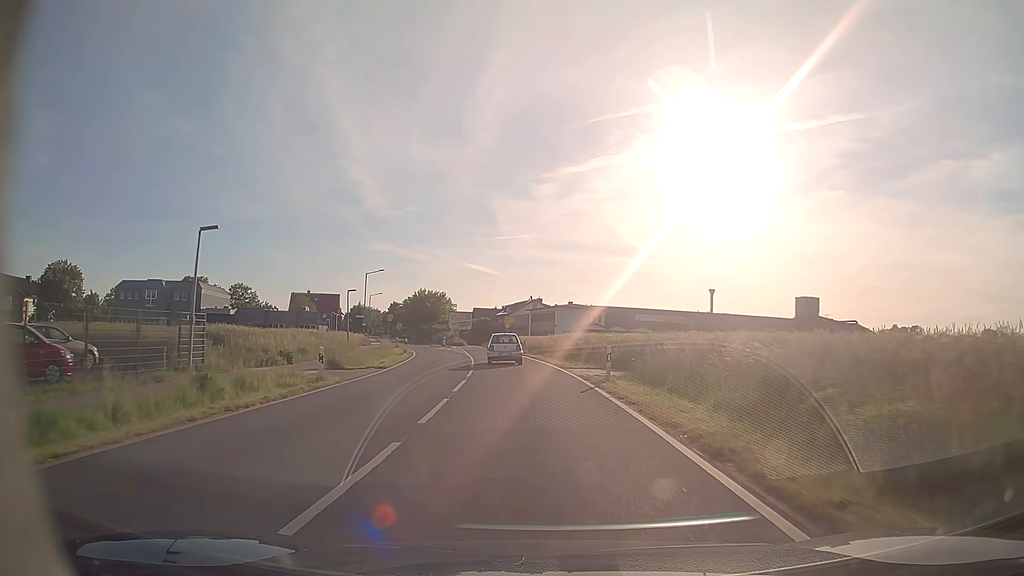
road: secondary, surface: asphalt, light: Day
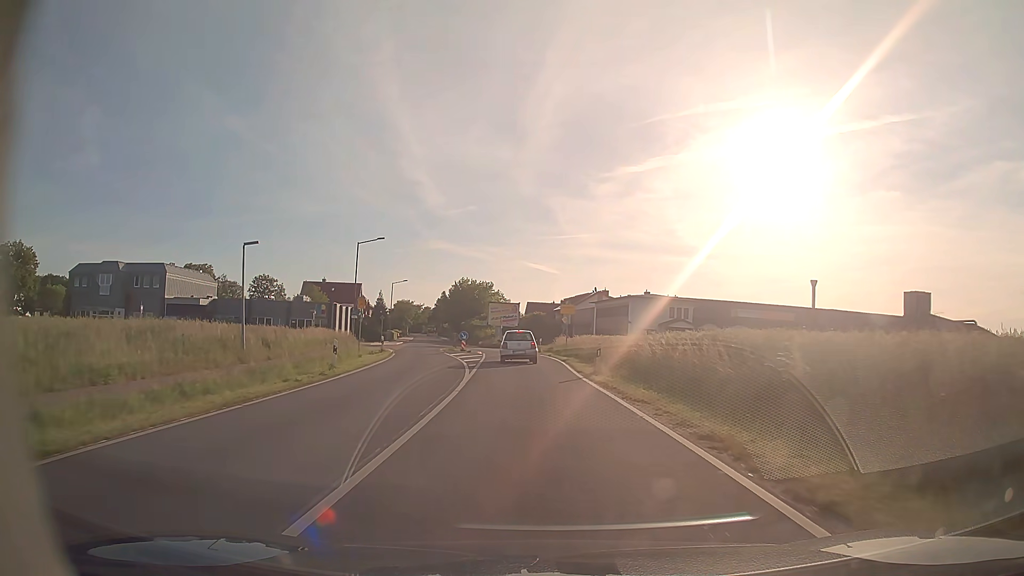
(-1.2, +26.9) m; -5°
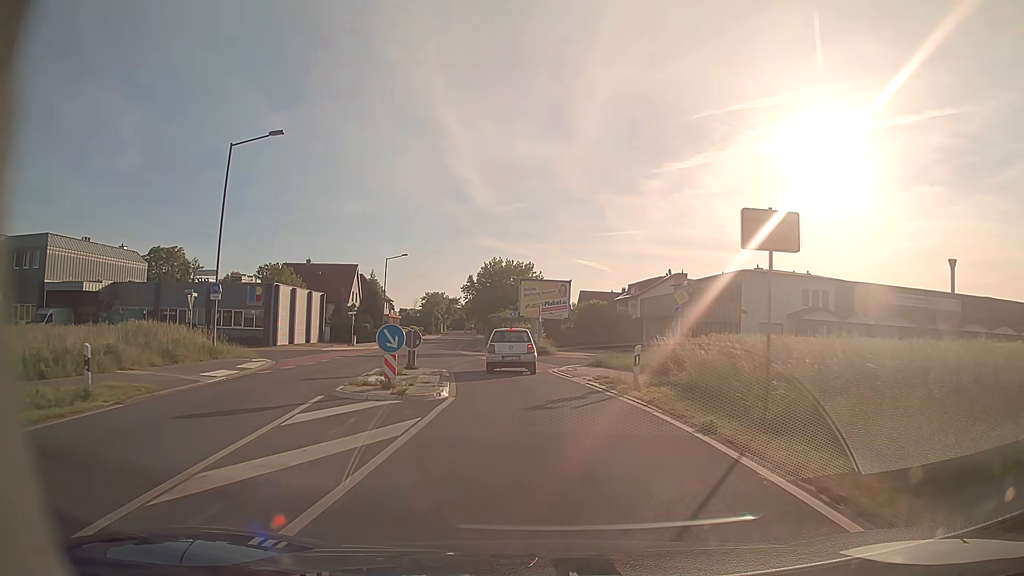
(-1.2, +31.1) m; -4°
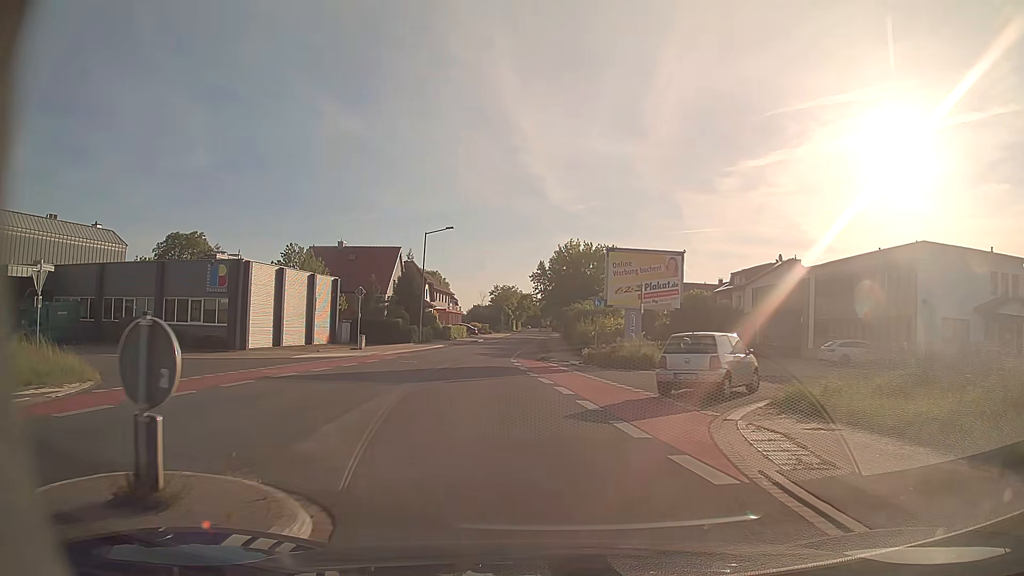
(-0.9, +17.1) m; -7°
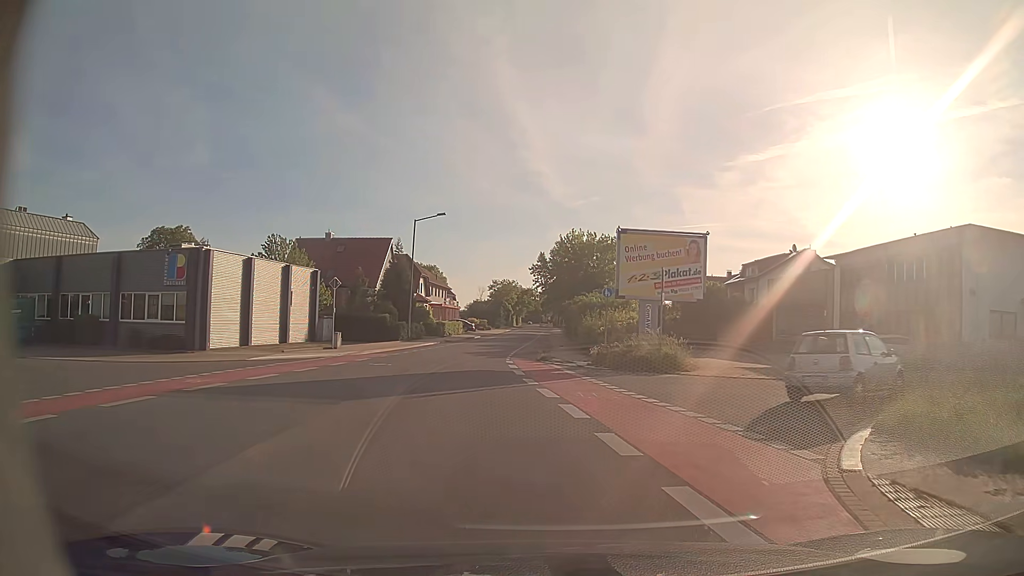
(0.0, +4.6) m; 0°
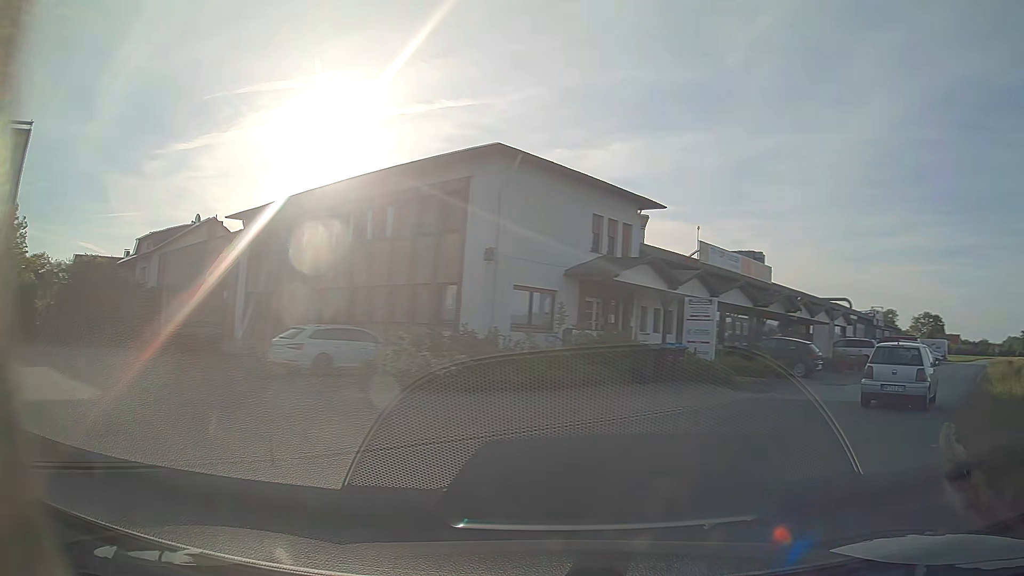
(+5.0, +13.7) m; +51°
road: unclassified
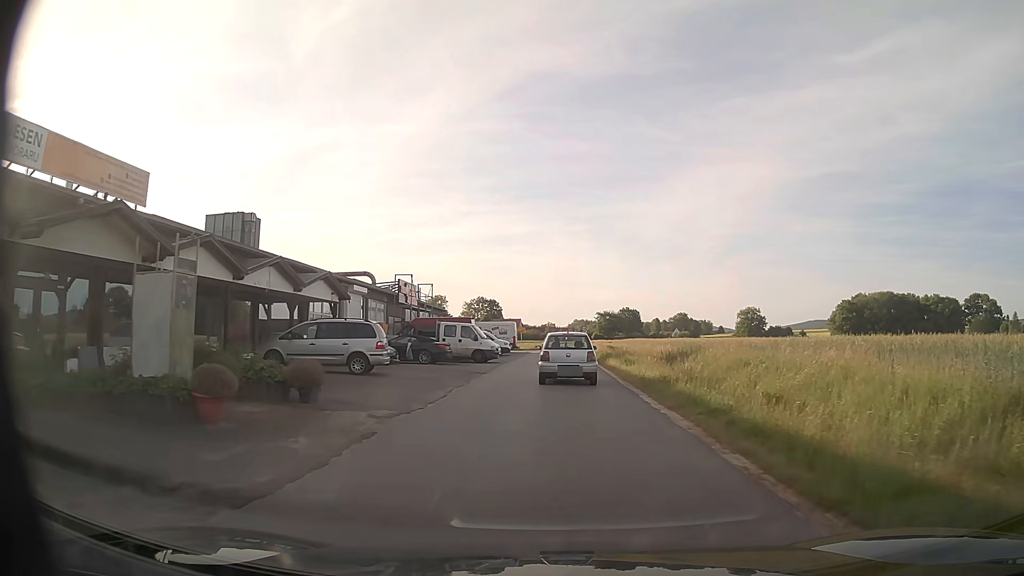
(+11.5, +20.7) m; +39°
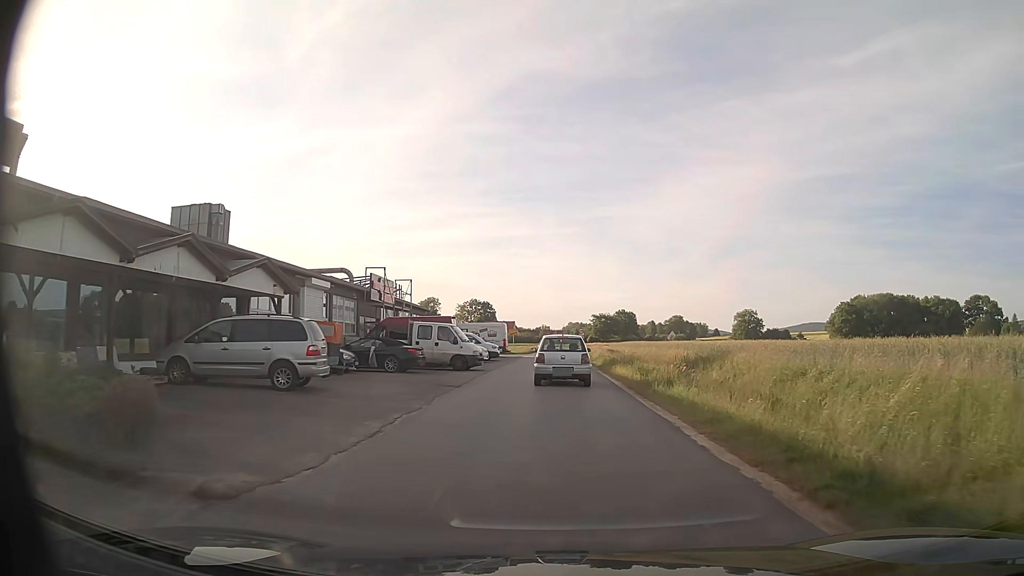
(0.0, +6.0) m; 0°
(0, +10) (0, +20) (0, +30) (+1, +40) (+1, +50) (+1, +60) (+1, +70) (+1, +80) (+1, +90) (+1, +100) m
